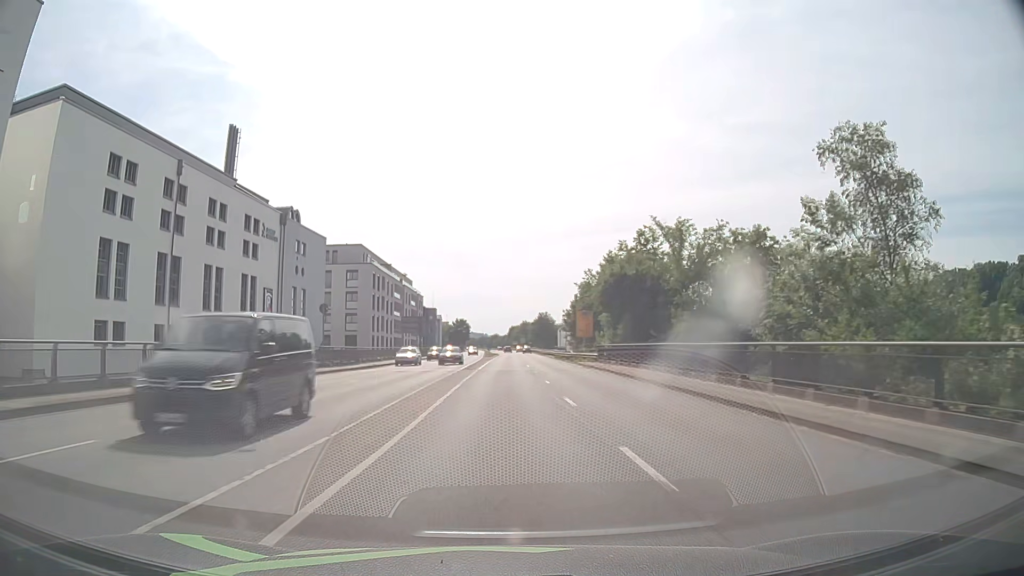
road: primary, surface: asphalt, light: Day
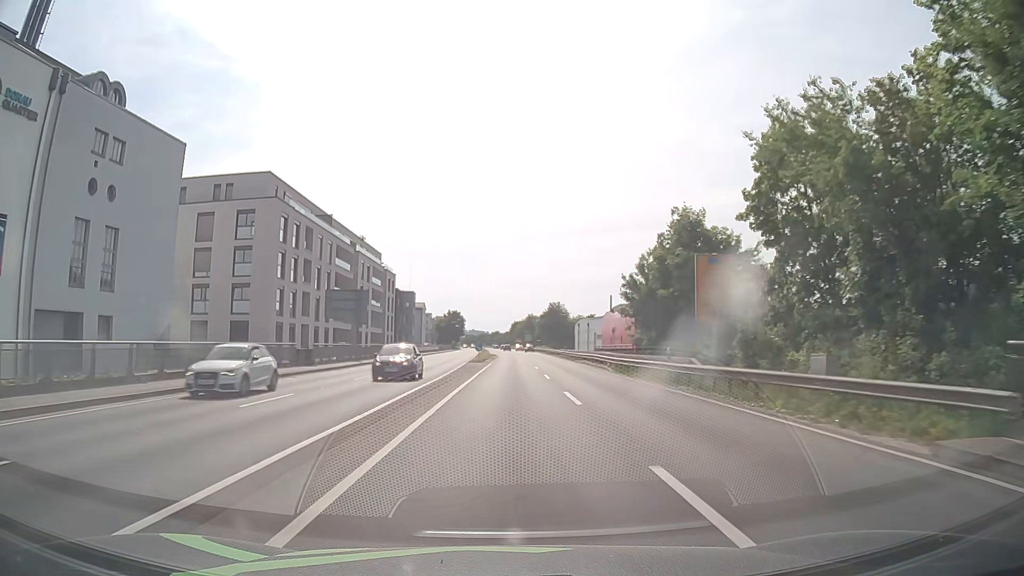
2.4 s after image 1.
(0.0, +41.6) m; 0°
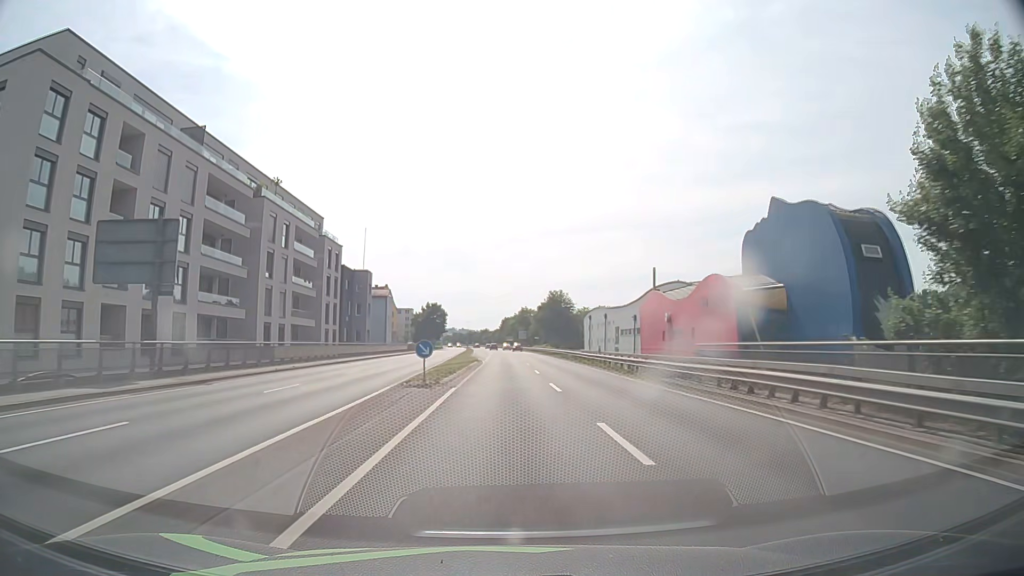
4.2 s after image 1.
(+0.1, +32.0) m; +1°
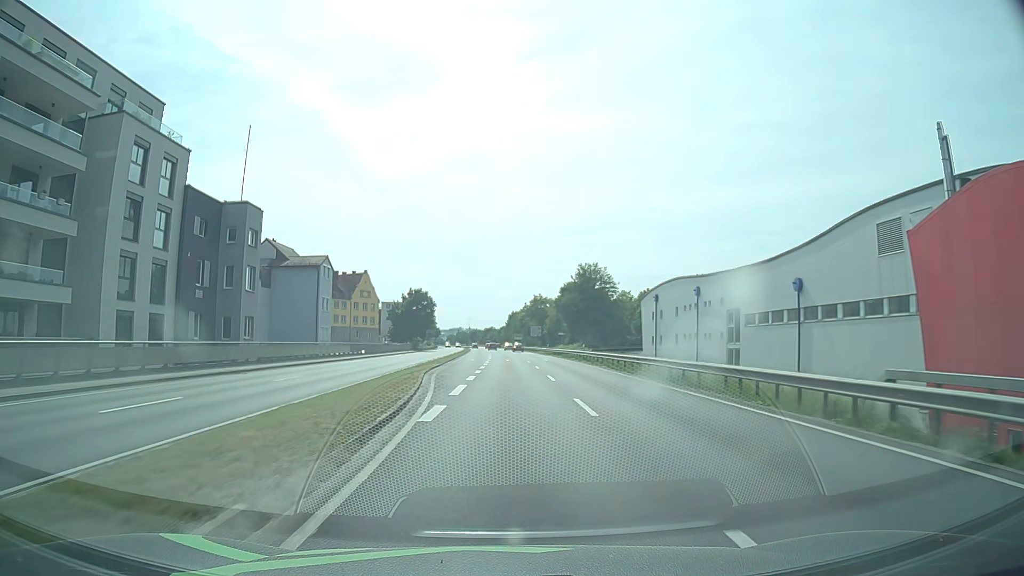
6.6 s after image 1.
(0.0, +42.8) m; -1°
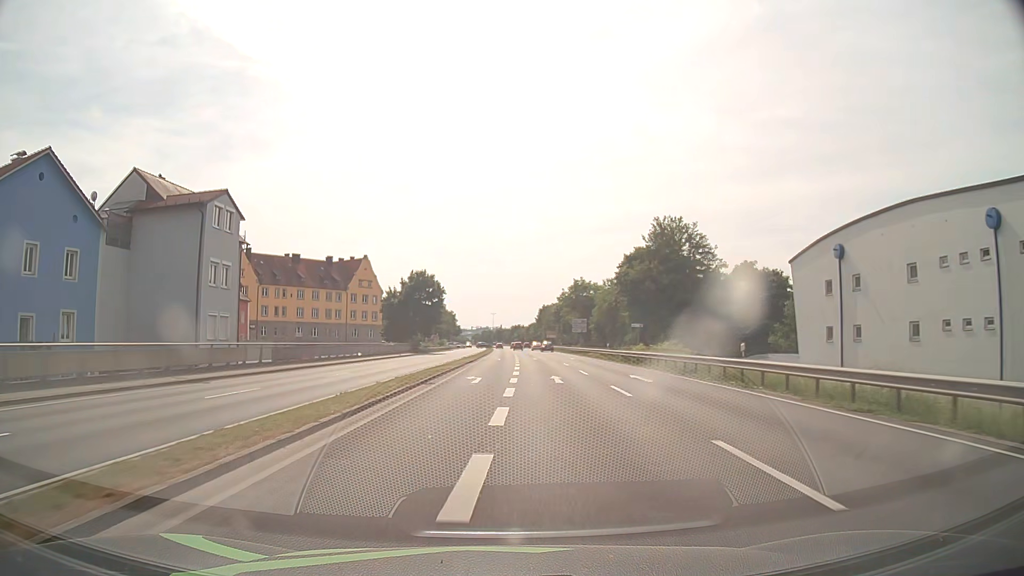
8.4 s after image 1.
(-0.6, +31.6) m; -2°
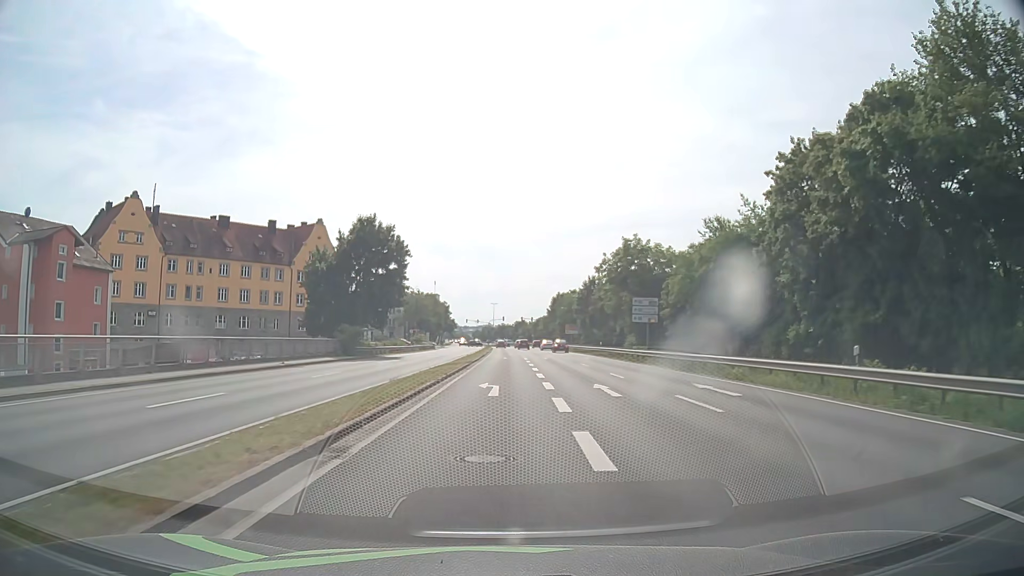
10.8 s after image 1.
(-0.3, +39.9) m; -1°
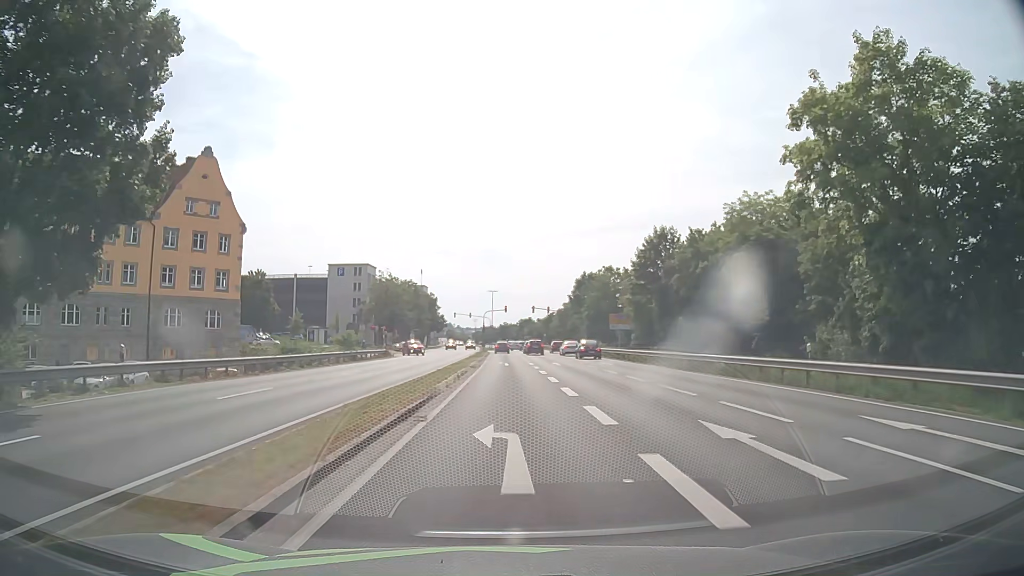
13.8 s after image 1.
(+0.1, +44.0) m; 0°
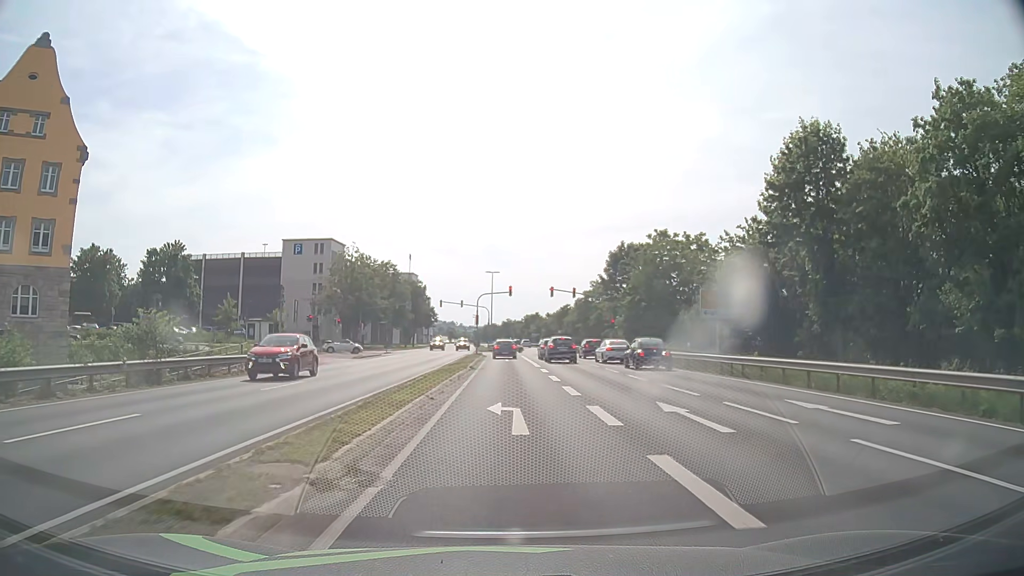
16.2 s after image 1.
(-0.1, +29.7) m; 0°
